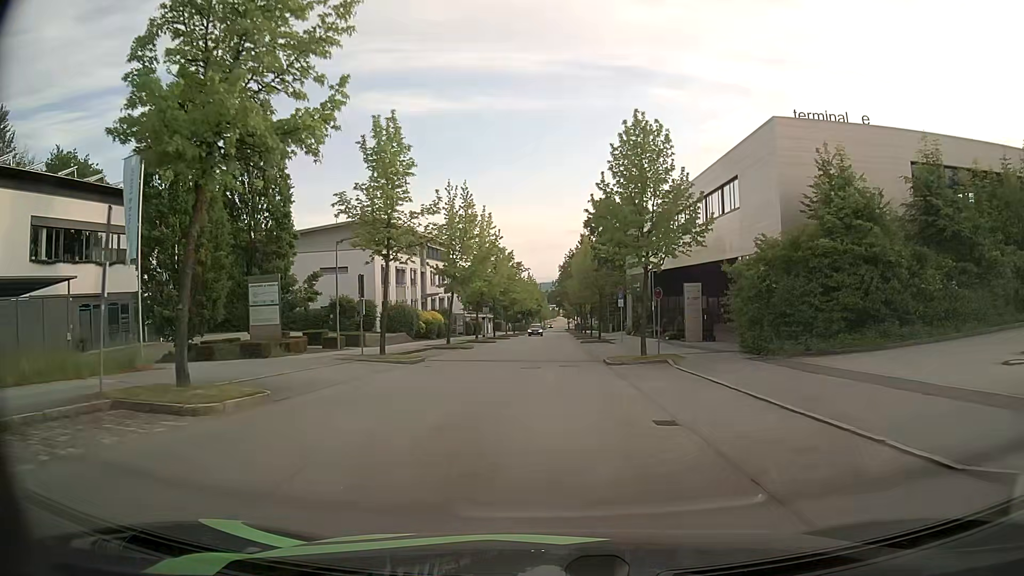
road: residential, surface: asphalt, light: Day
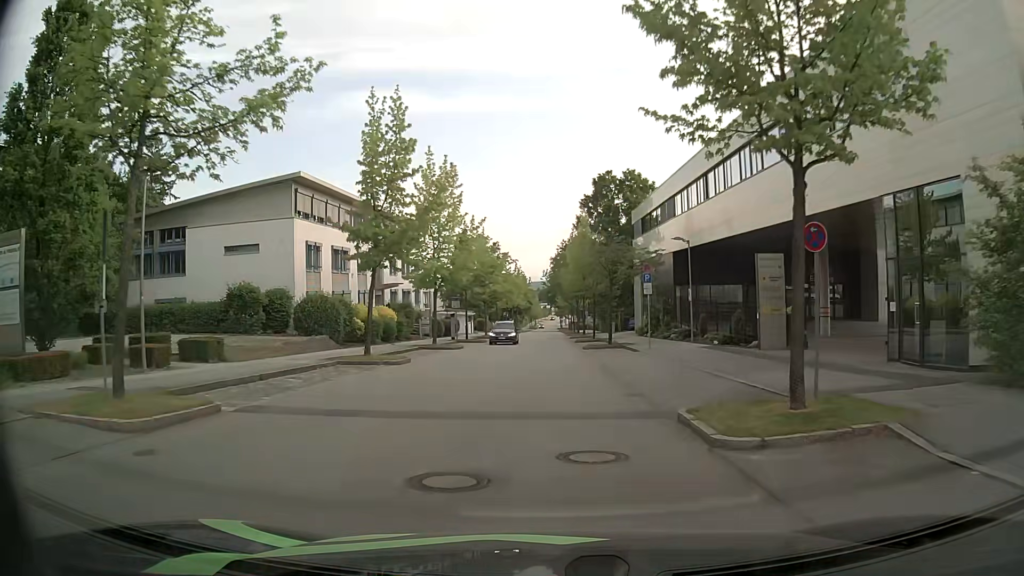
(+0.2, +15.9) m; +1°
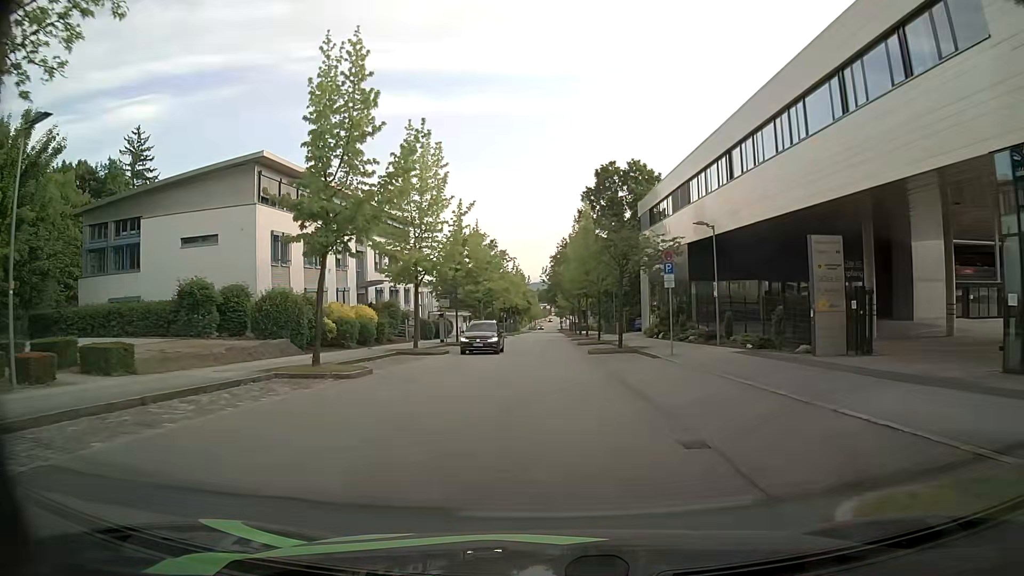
(0.0, +5.3) m; 0°
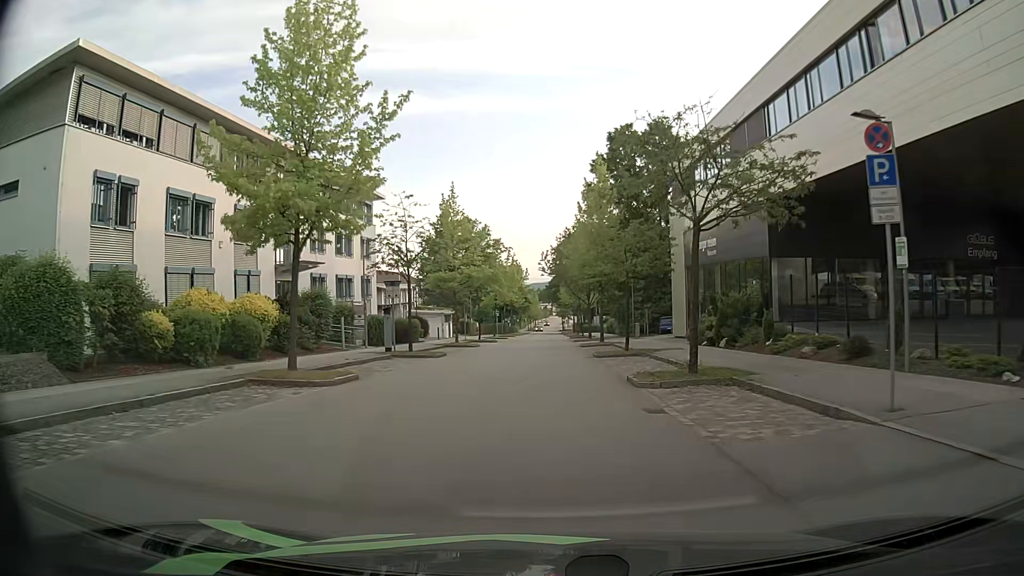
(0.0, +15.8) m; 0°
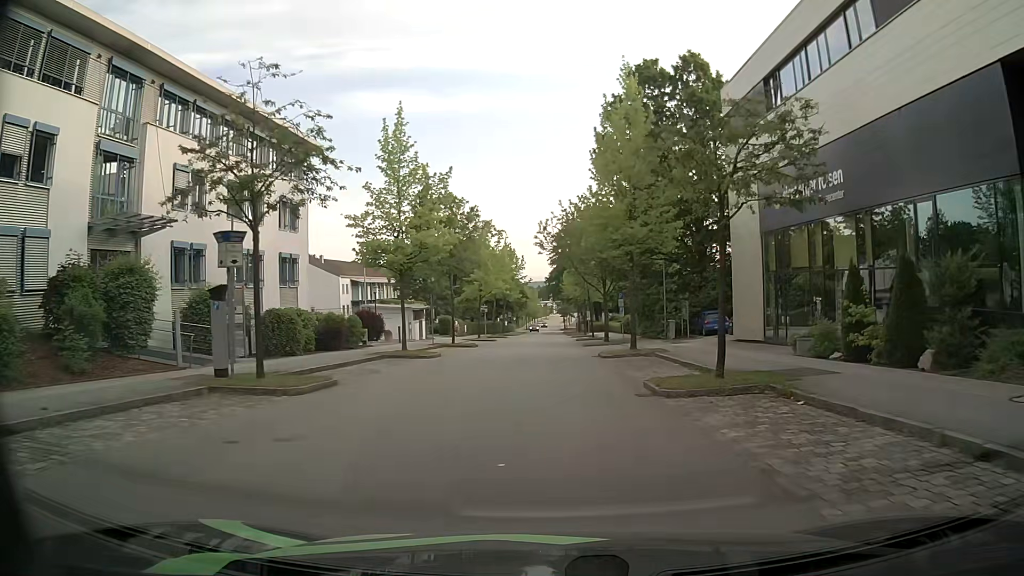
(0.0, +16.3) m; 0°
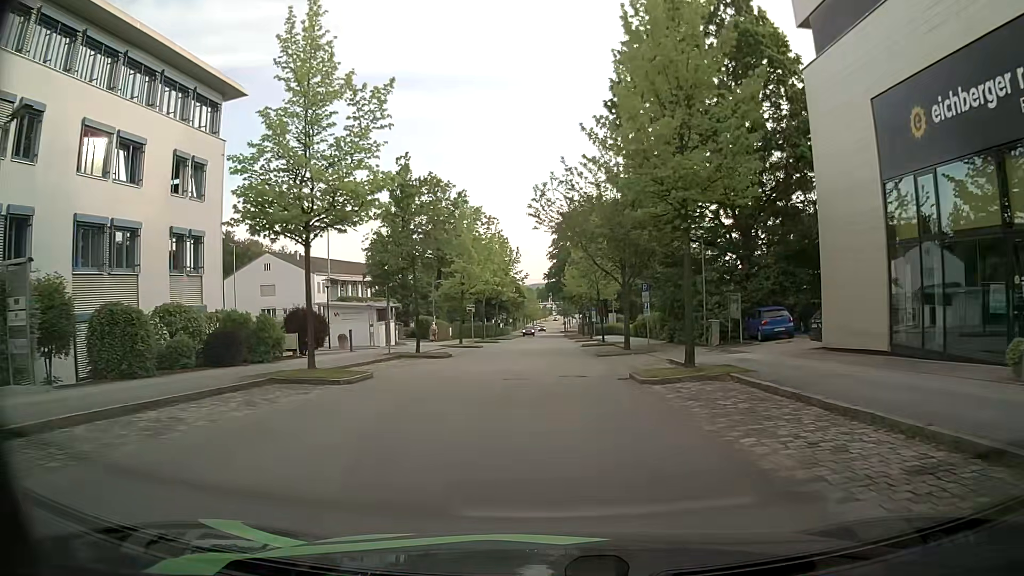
(0.0, +11.2) m; 0°
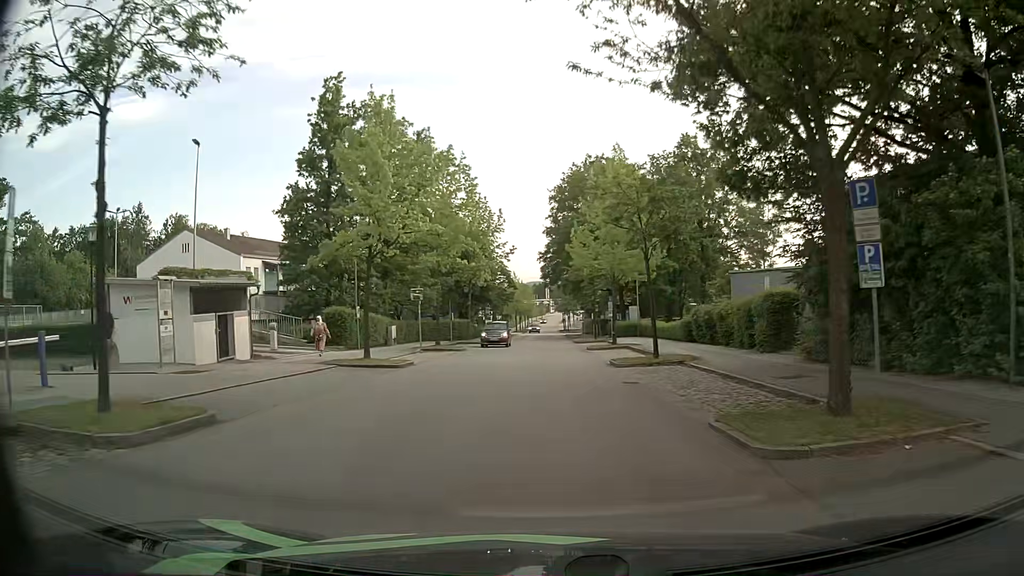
(0.0, +22.8) m; 0°
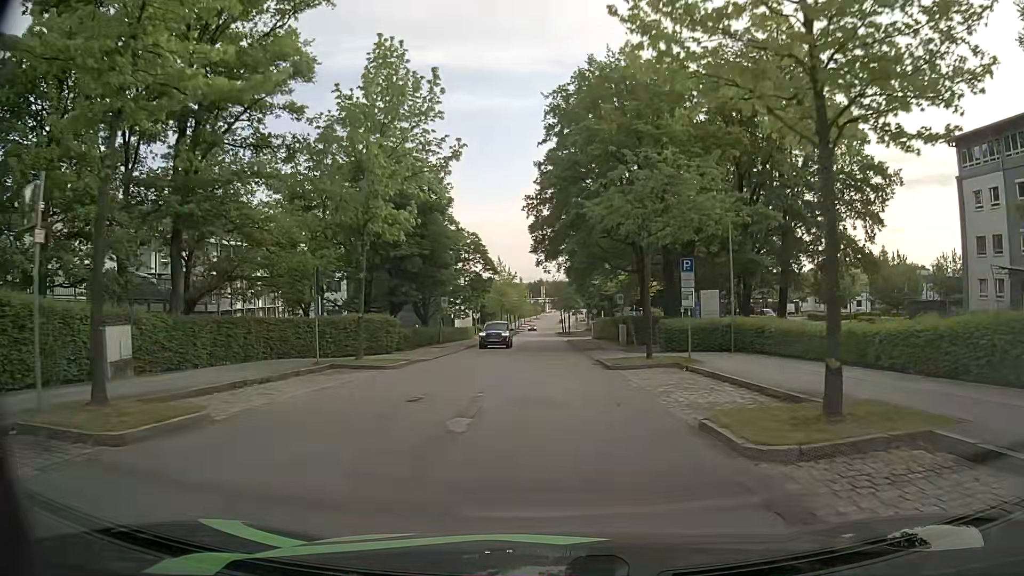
(-0.1, +28.3) m; 0°
